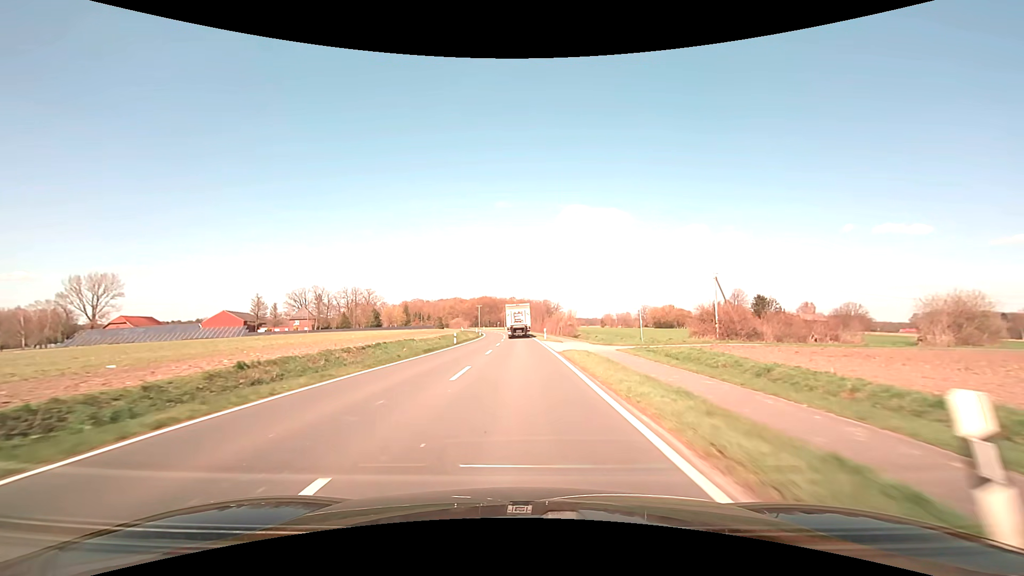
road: secondary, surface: asphalt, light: Day
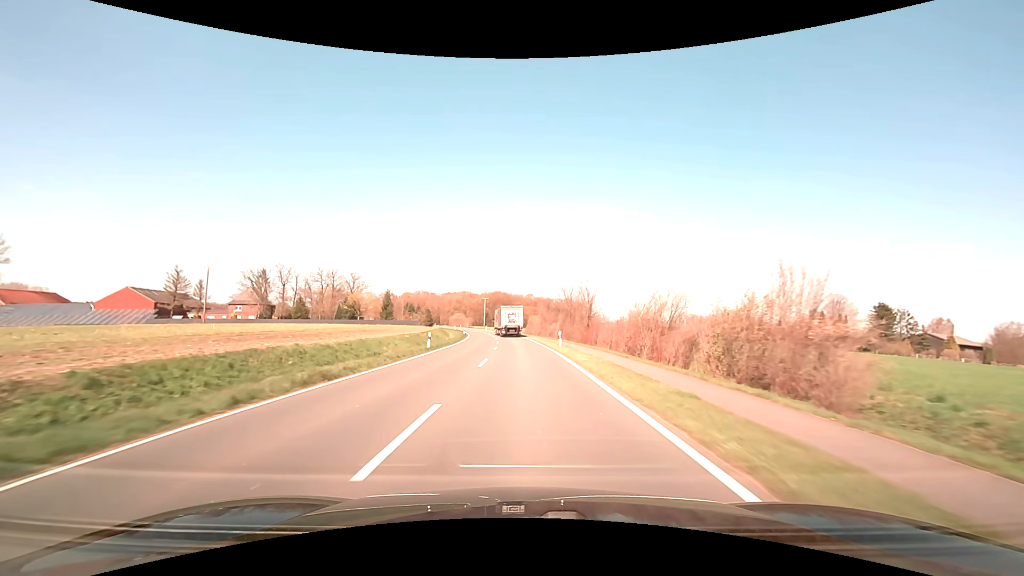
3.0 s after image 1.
(-0.6, +57.9) m; -2°
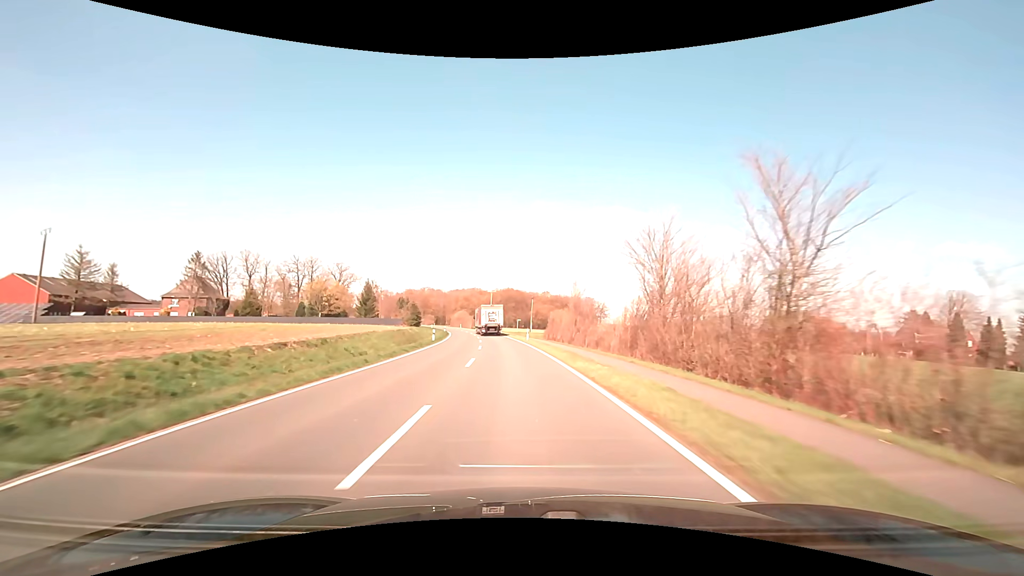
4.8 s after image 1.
(-0.4, +37.5) m; -1°
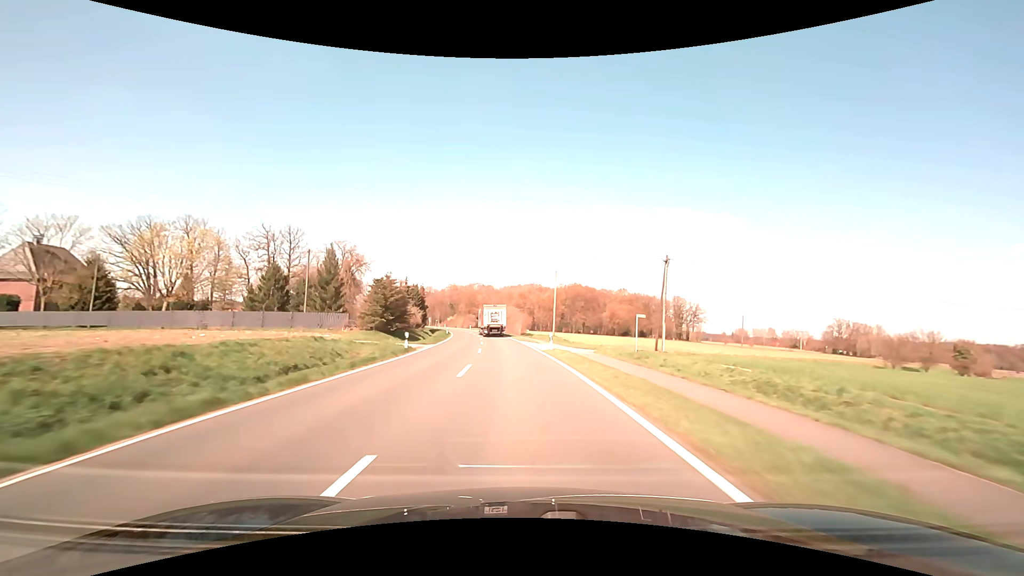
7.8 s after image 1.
(-4.5, +65.2) m; -7°
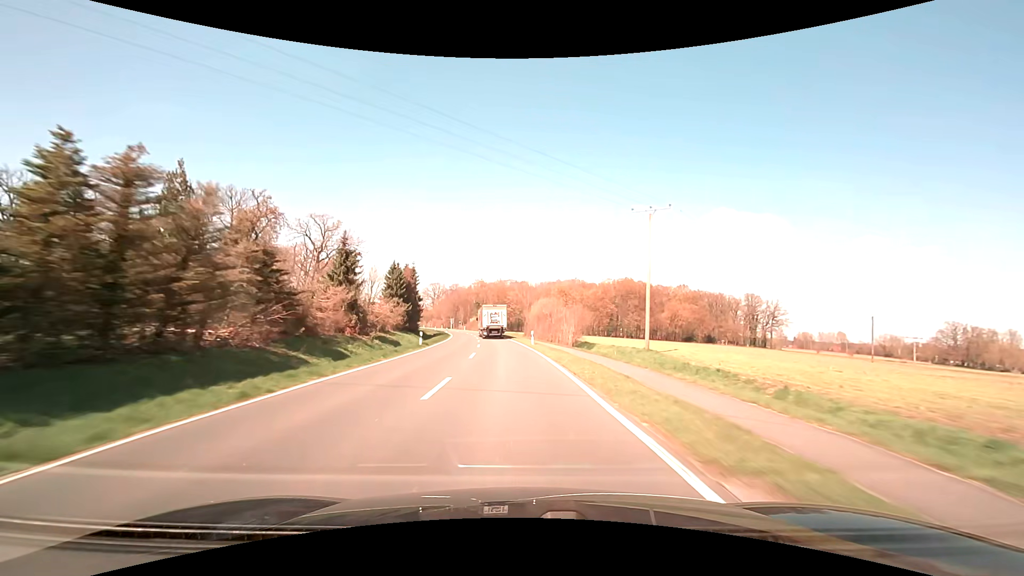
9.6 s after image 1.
(-1.5, +41.4) m; -4°
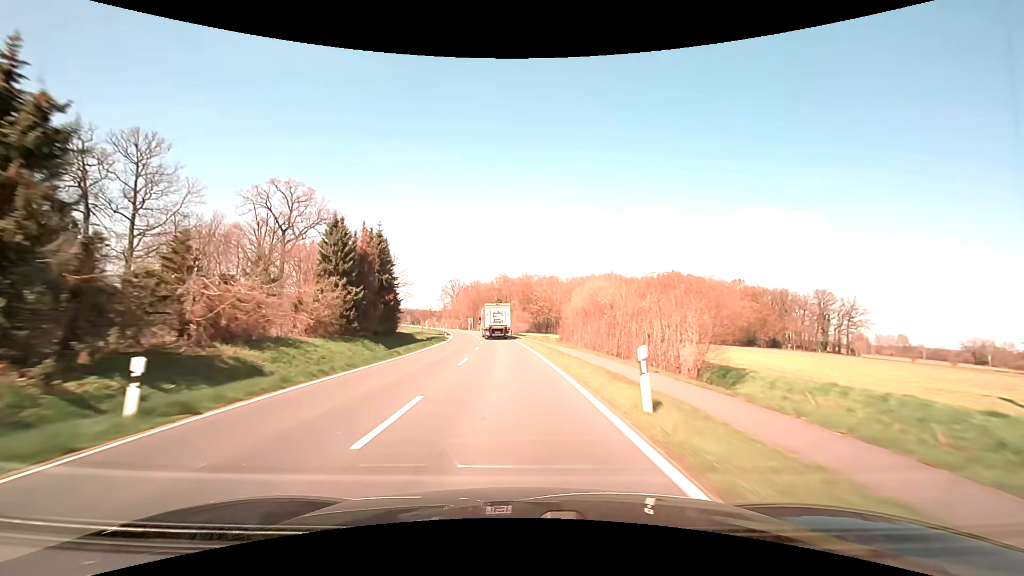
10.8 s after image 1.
(-0.8, +28.7) m; -3°
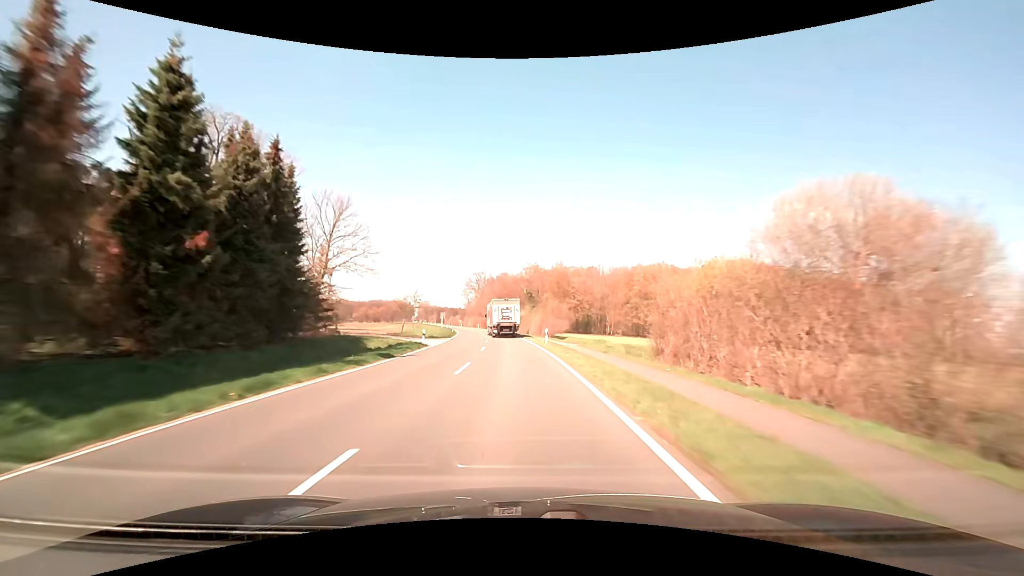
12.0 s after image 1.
(-0.7, +29.4) m; -3°
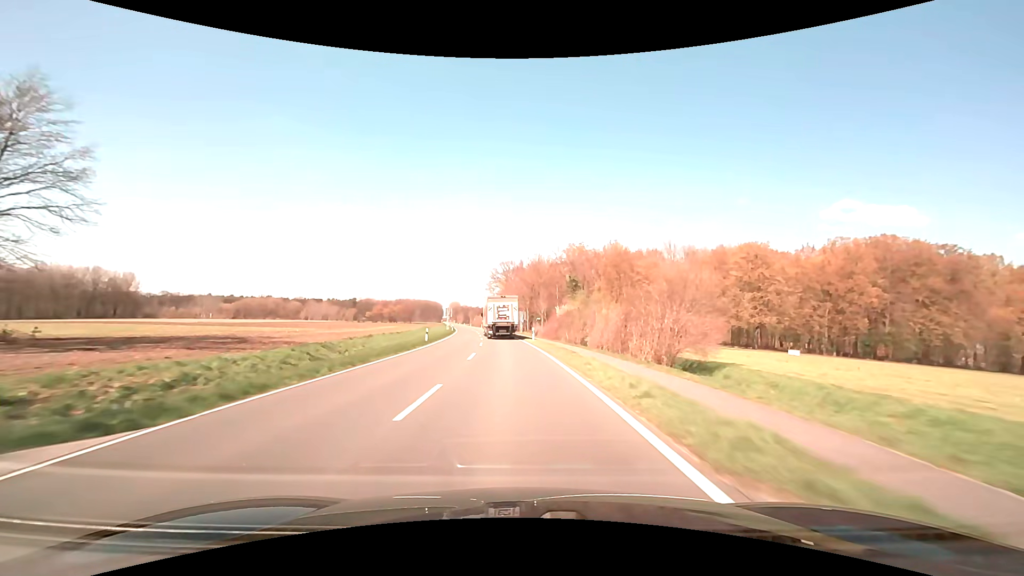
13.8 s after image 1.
(-1.4, +43.2) m; -4°
(0, +10) (0, +20) (-1, +30) (-2, +40) (-2, +50) (-3, +60) (-5, +70) (-6, +80) (-7, +90) (-8, +100) m
